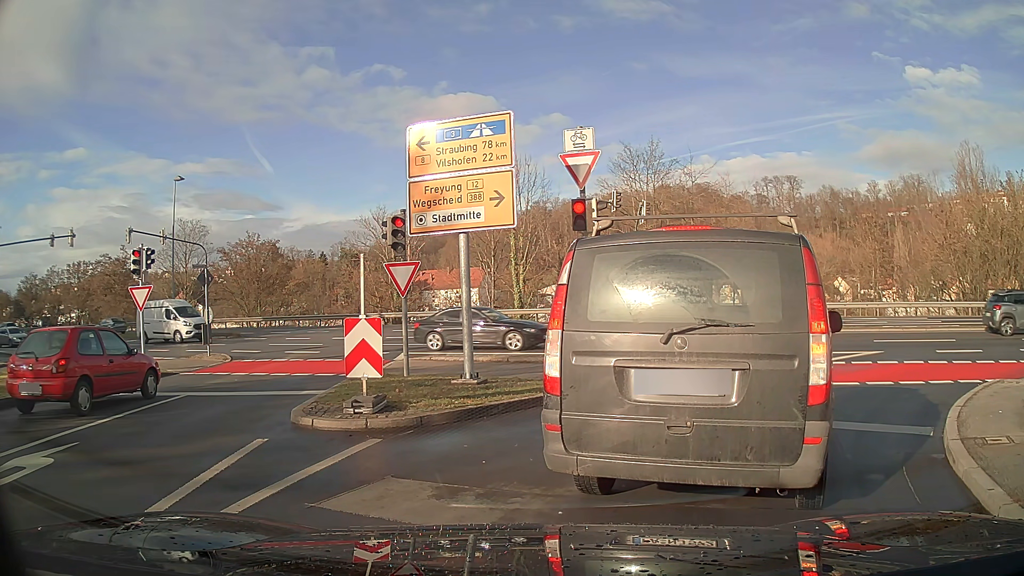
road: residential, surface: asphalt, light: Day
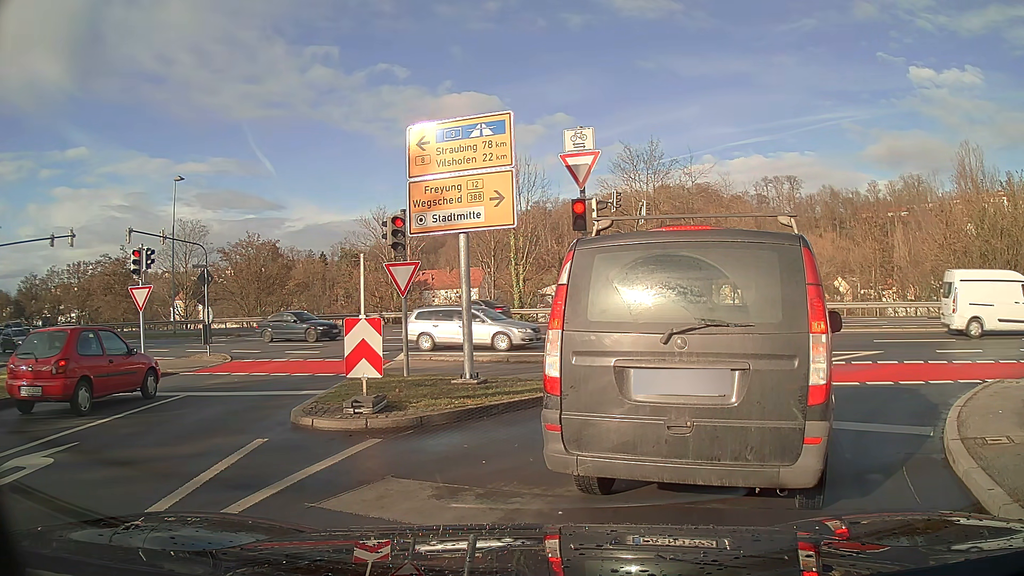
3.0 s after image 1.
(0.0, 0.0) m; 0°
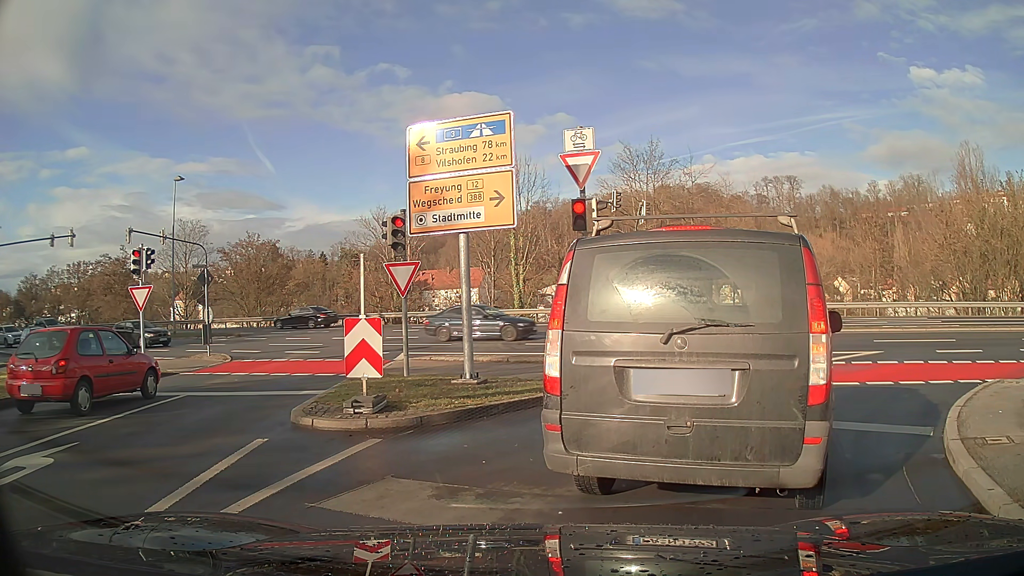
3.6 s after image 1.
(0.0, 0.0) m; 0°
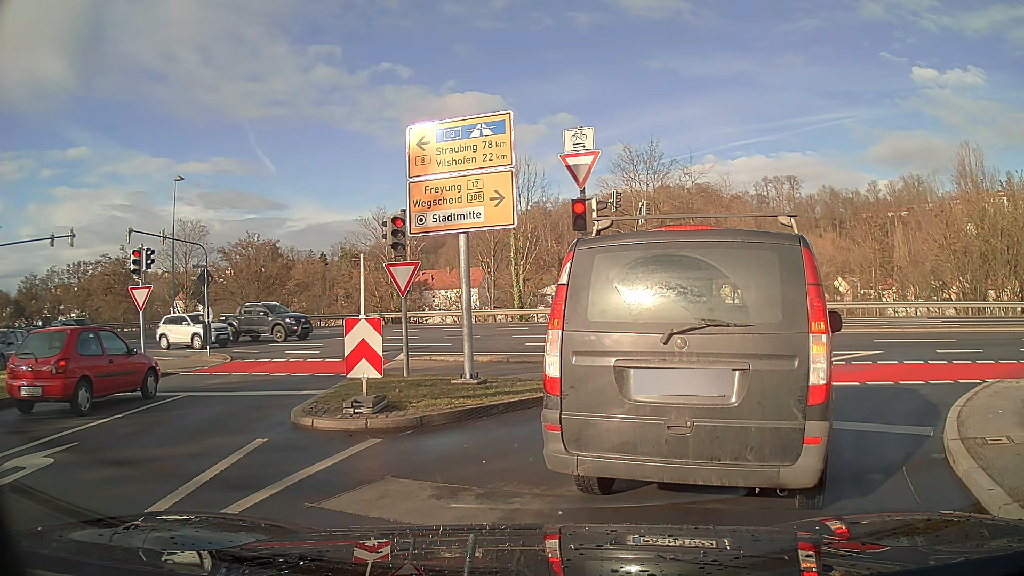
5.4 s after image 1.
(0.0, 0.0) m; 0°
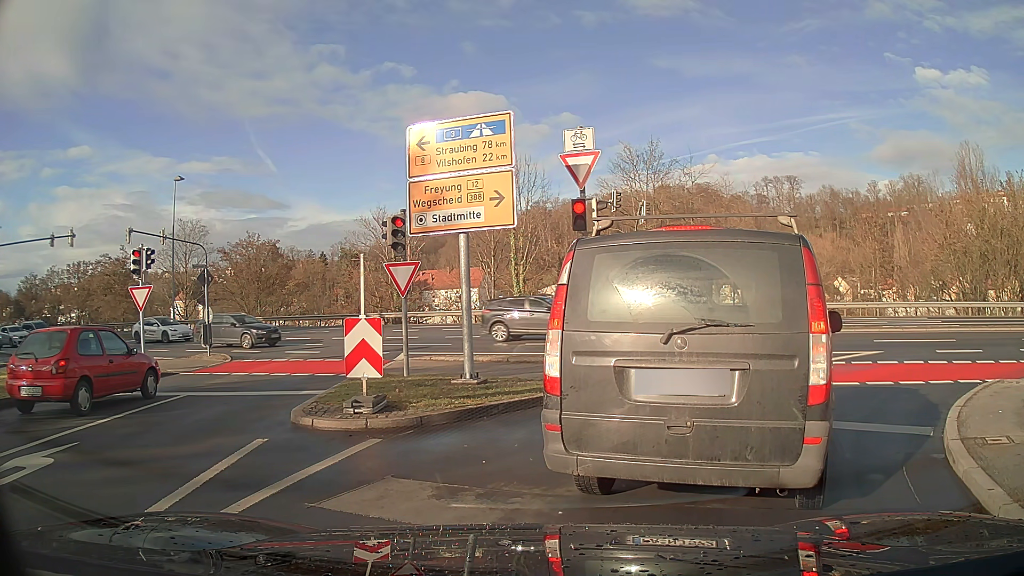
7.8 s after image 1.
(0.0, 0.0) m; 0°
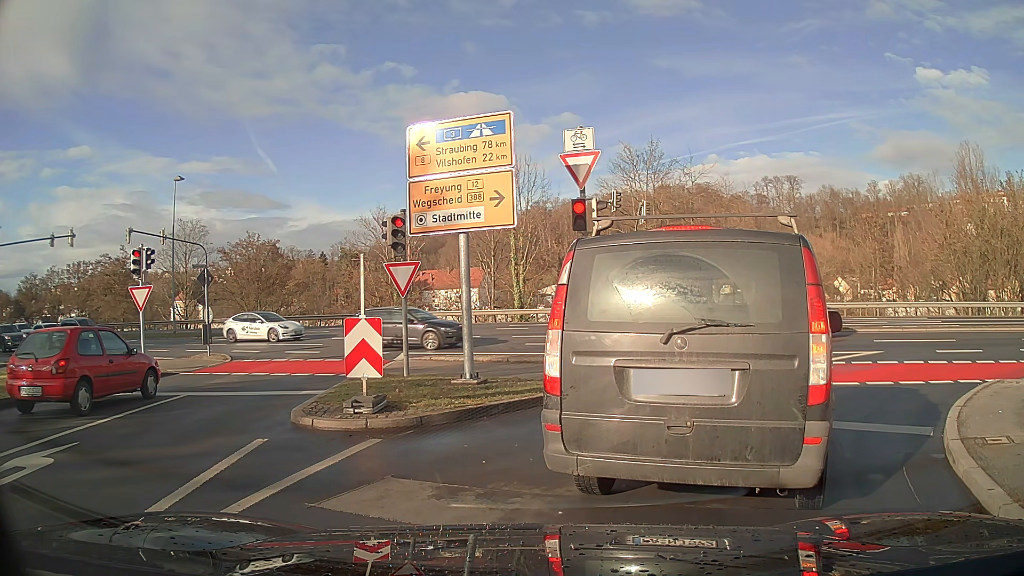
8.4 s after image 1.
(0.0, 0.0) m; 0°
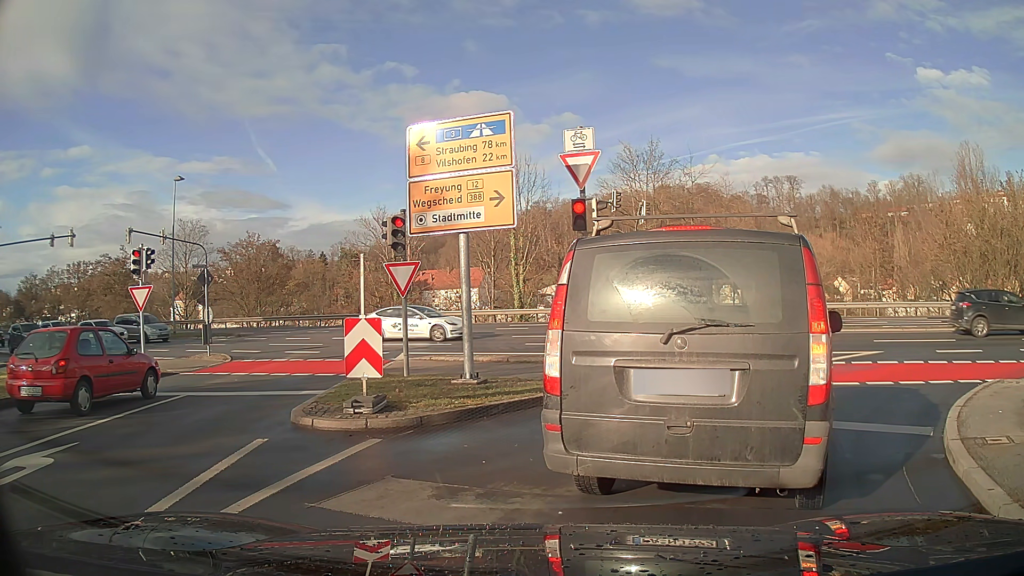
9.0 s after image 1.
(0.0, 0.0) m; 0°
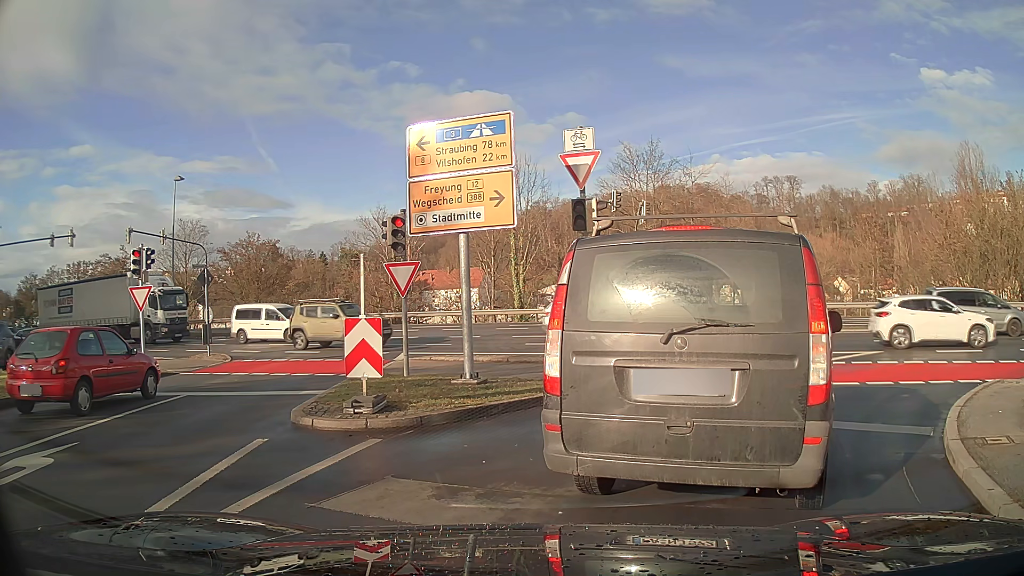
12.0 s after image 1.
(0.0, 0.0) m; 0°
(+3, +9) (+11, +15) (+21, +15) (+30, +12) (+39, +8) (+49, +4) (+58, +1) (+68, -2) (+77, -5) (+87, -9) m
